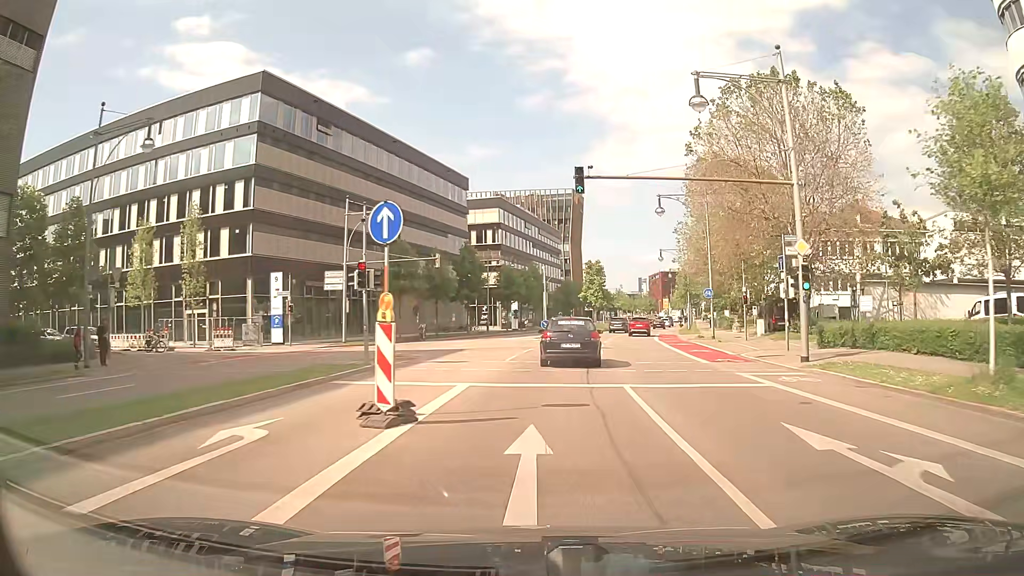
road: primary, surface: asphalt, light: Day
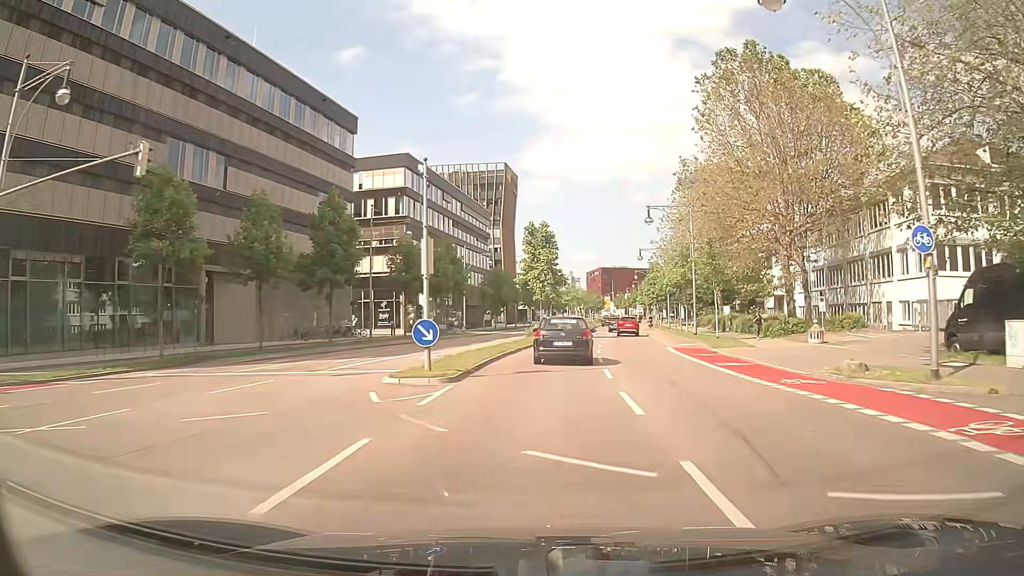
(+1.4, +30.0) m; +5°
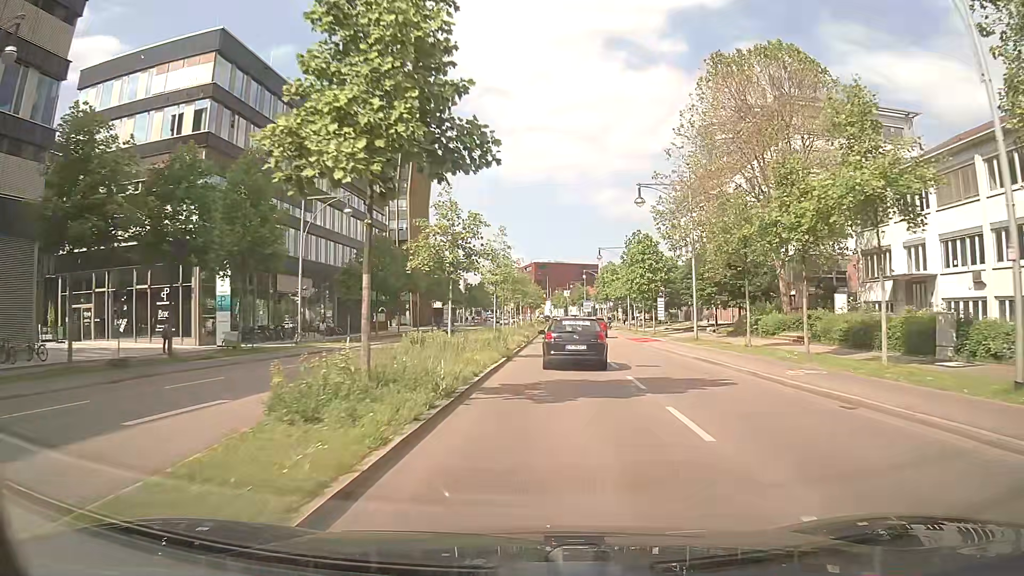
(+2.1, +37.9) m; +6°
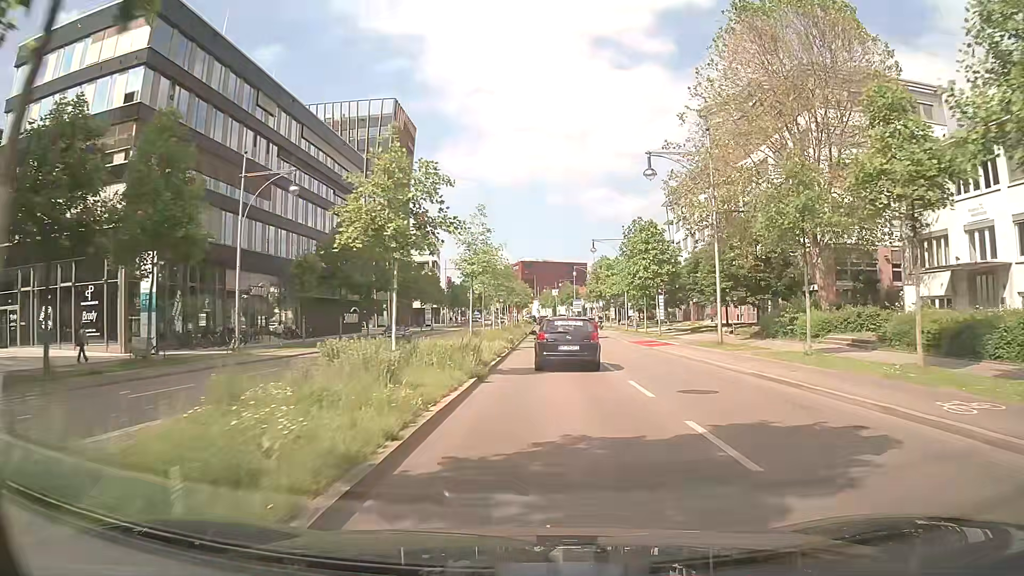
(+0.1, +7.5) m; +2°
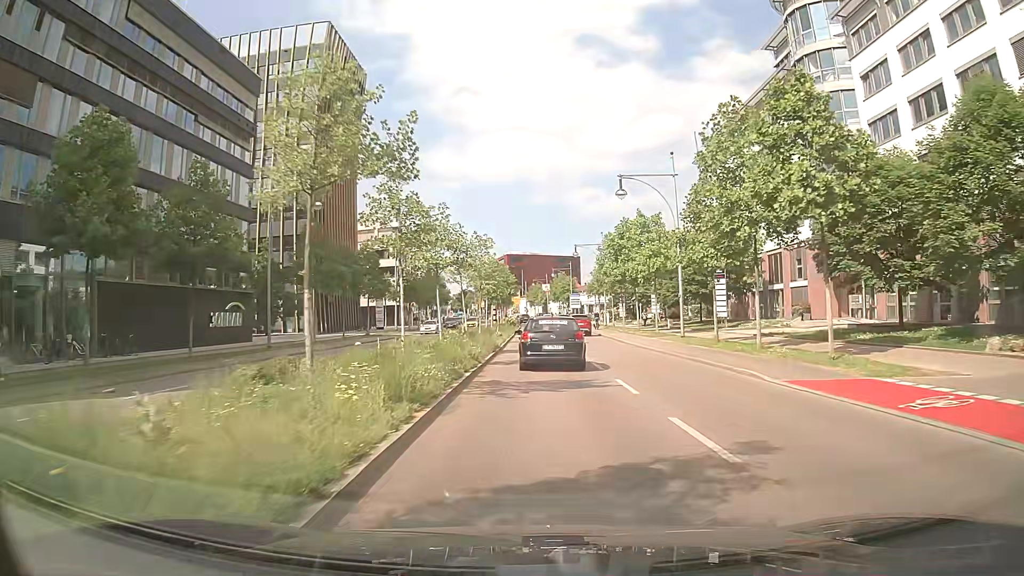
(+0.3, +29.8) m; +1°
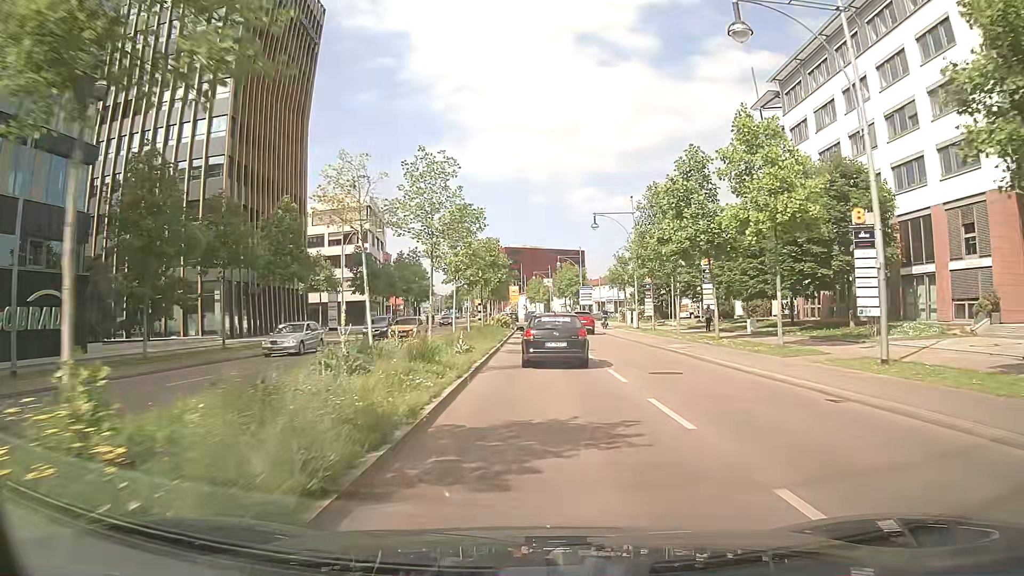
(0.0, +22.1) m; 0°
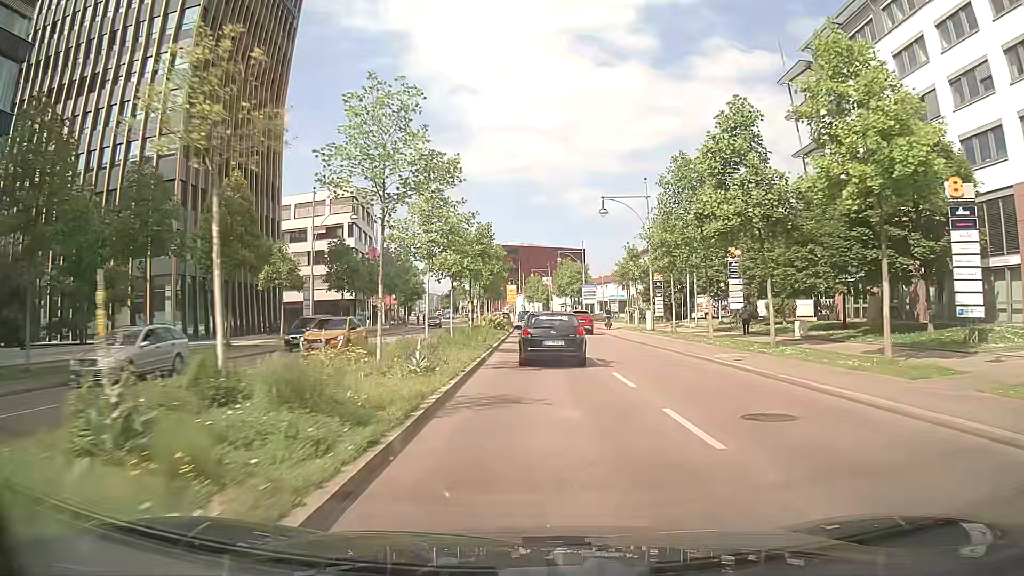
(0.0, +7.4) m; 0°
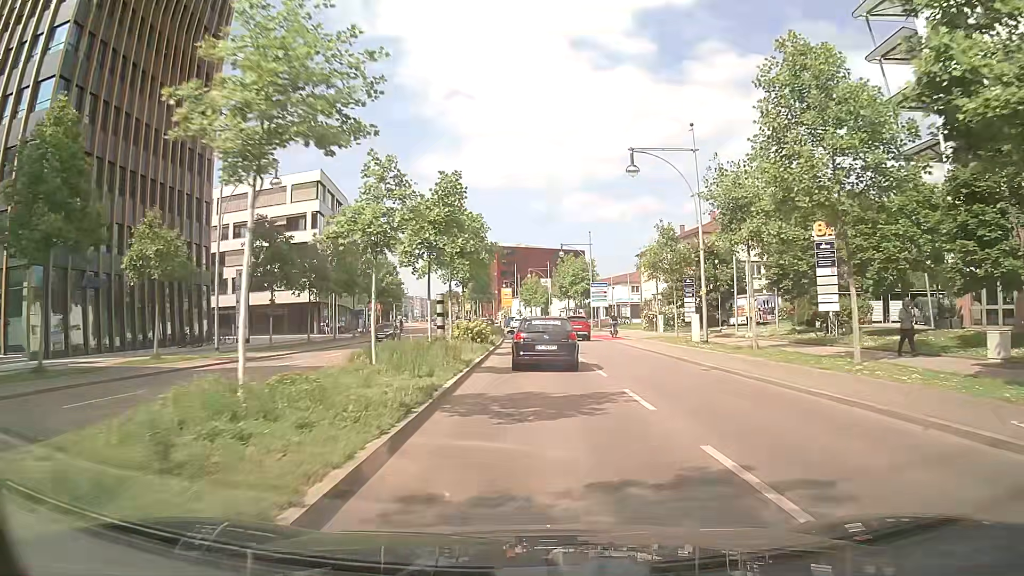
(0.0, +14.6) m; 0°
(0, +10) (0, +20) (0, +30) (0, +40) (0, +50) (-1, +60) (-1, +70) (-2, +80) (-3, +90) (-4, +100) m
